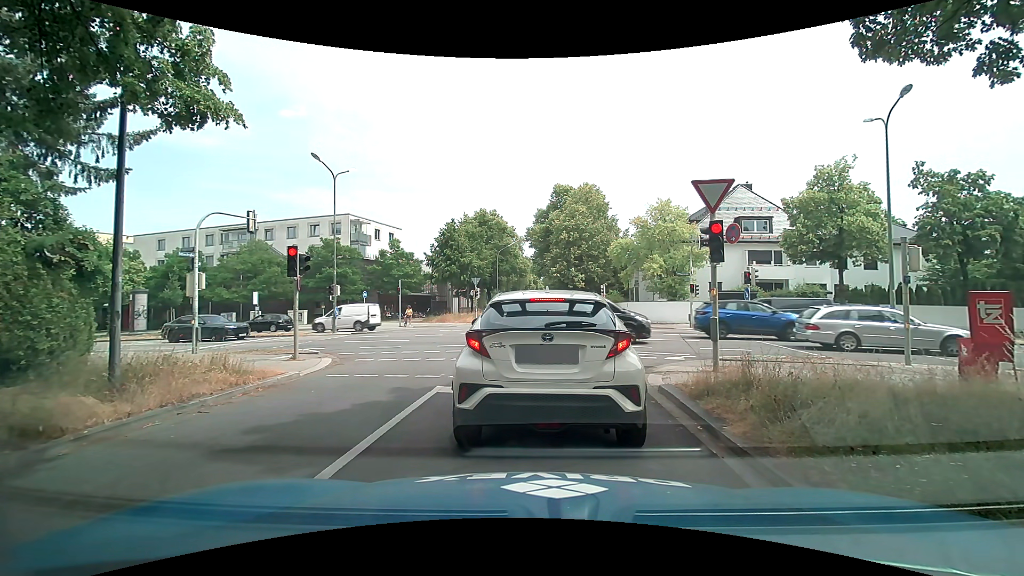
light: Day
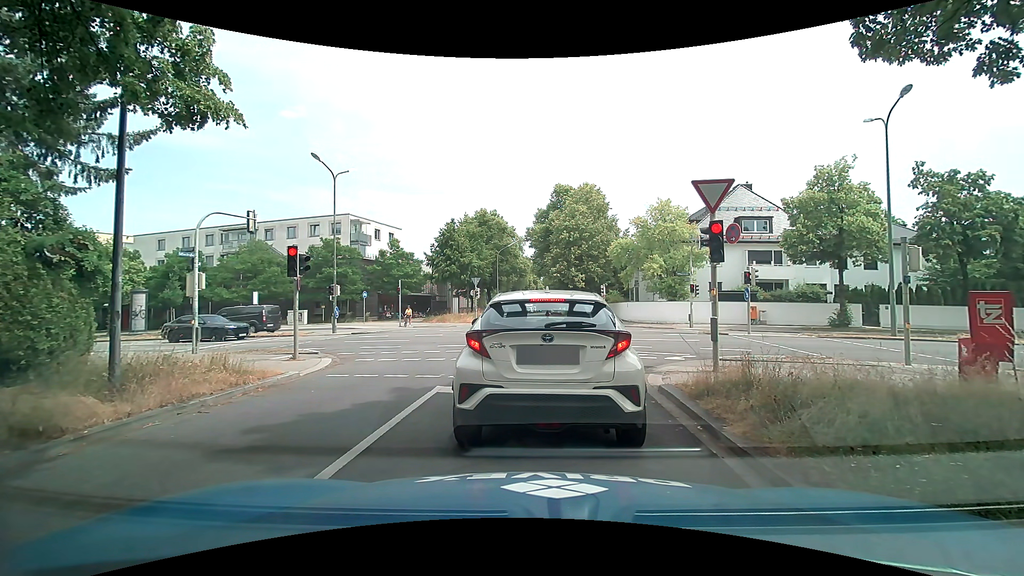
(0.0, 0.0) m; 0°
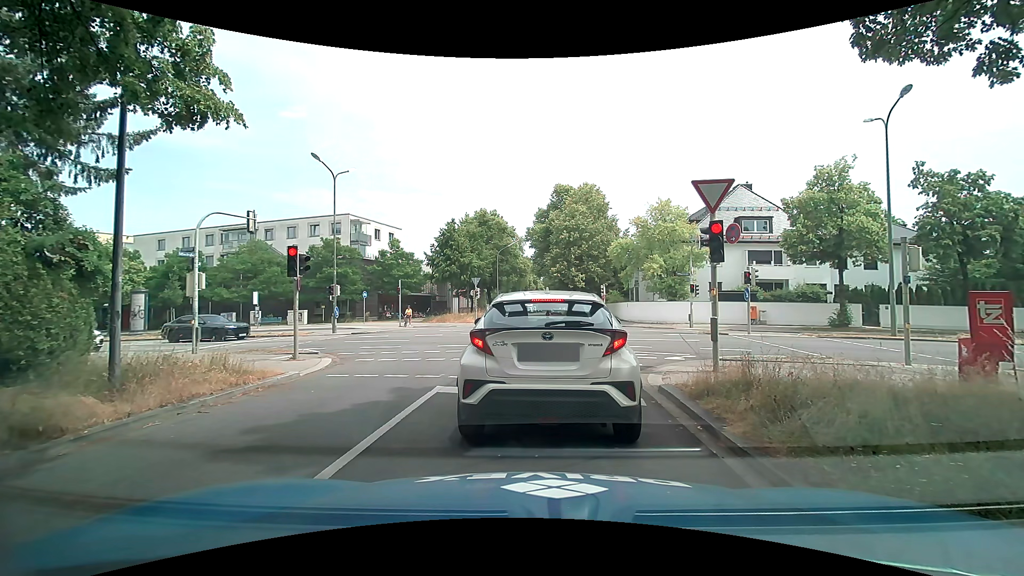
(0.0, 0.0) m; 0°
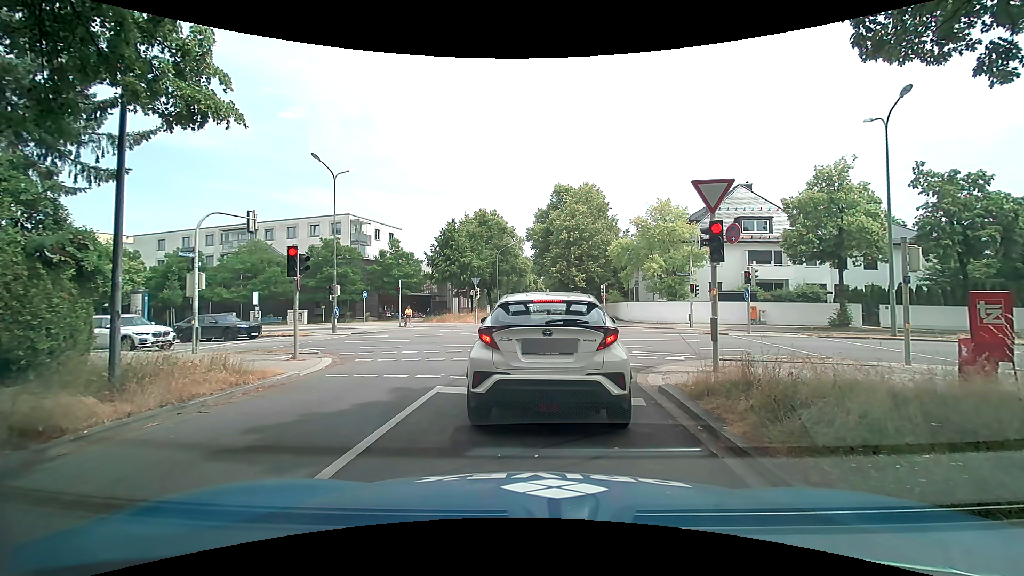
(0.0, 0.0) m; 0°
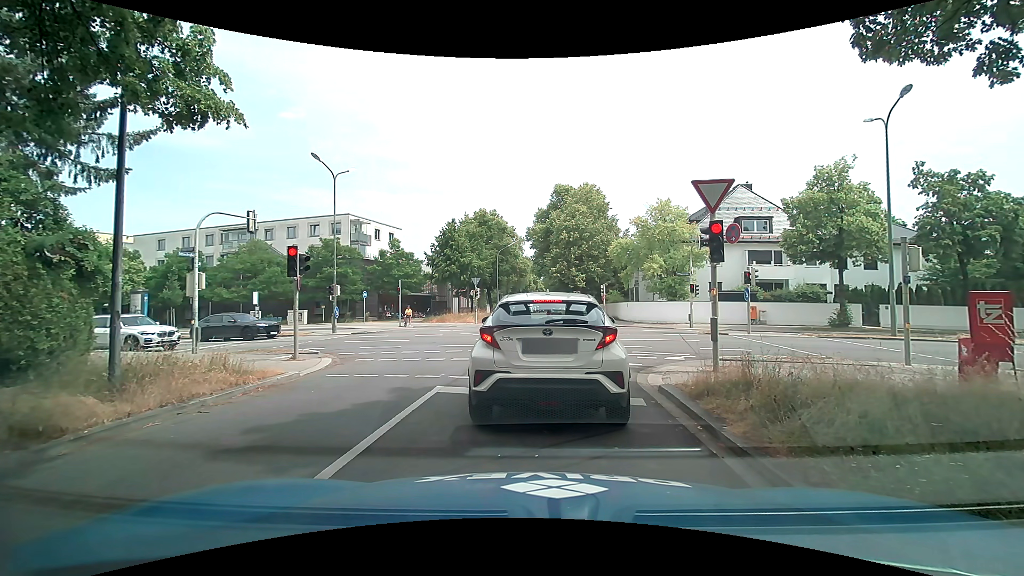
(0.0, 0.0) m; 0°
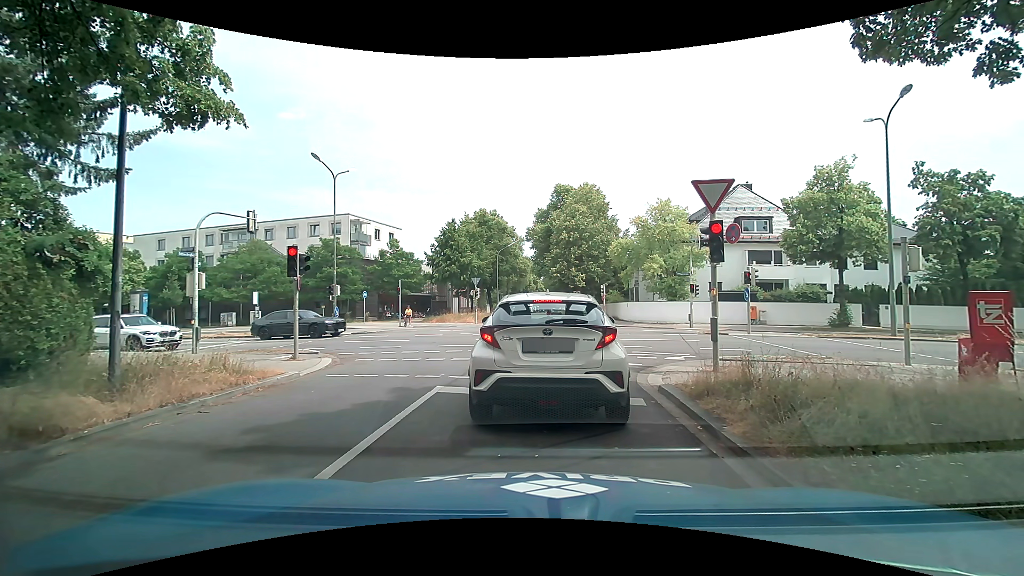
(0.0, 0.0) m; 0°
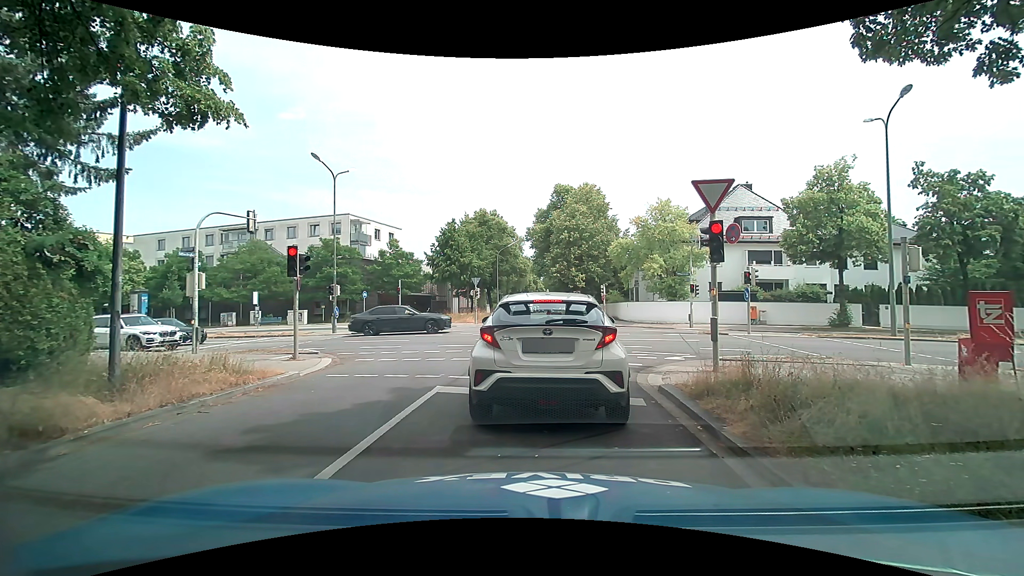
(0.0, 0.0) m; 0°
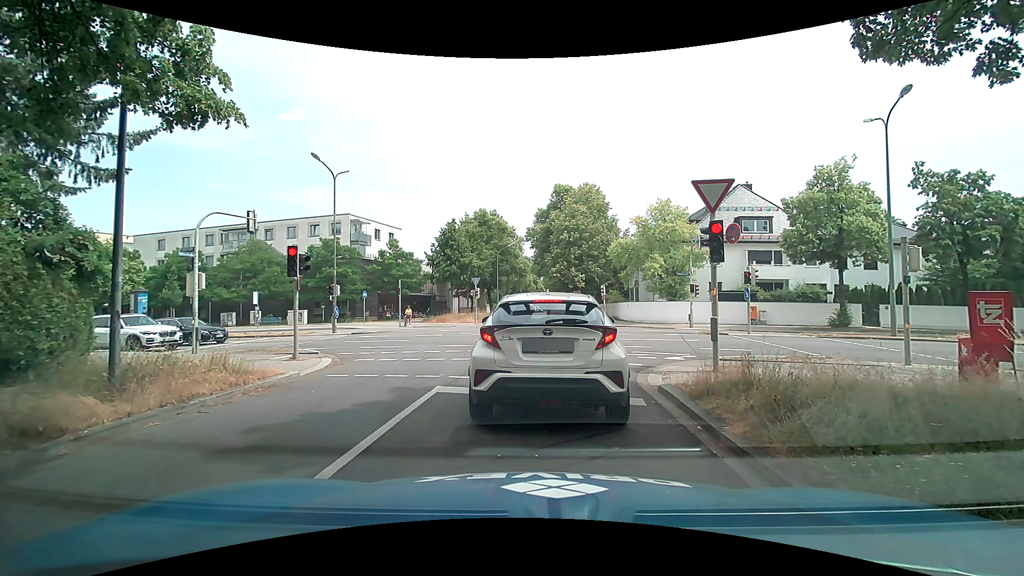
(0.0, 0.0) m; 0°
